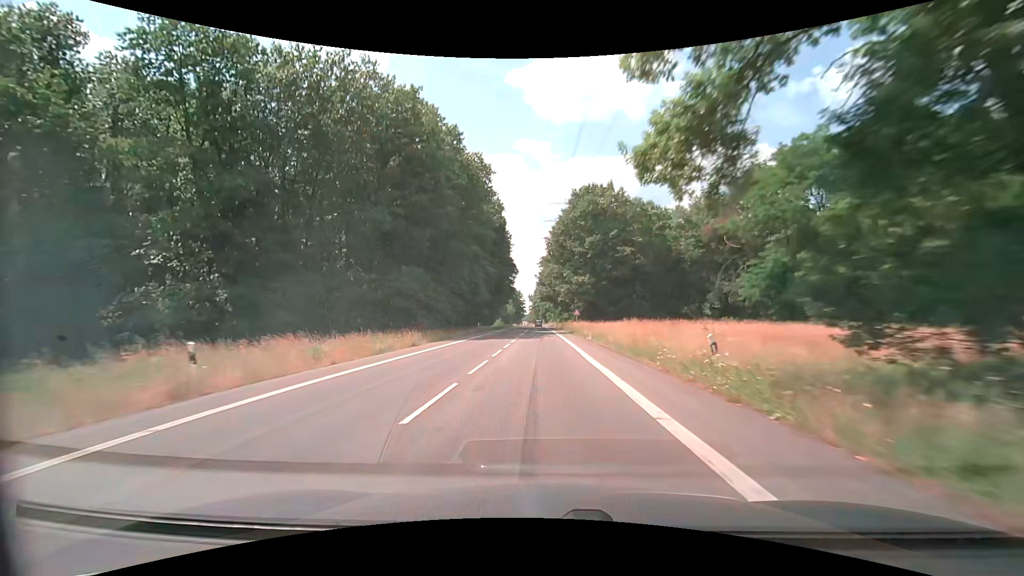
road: secondary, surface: asphalt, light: Day
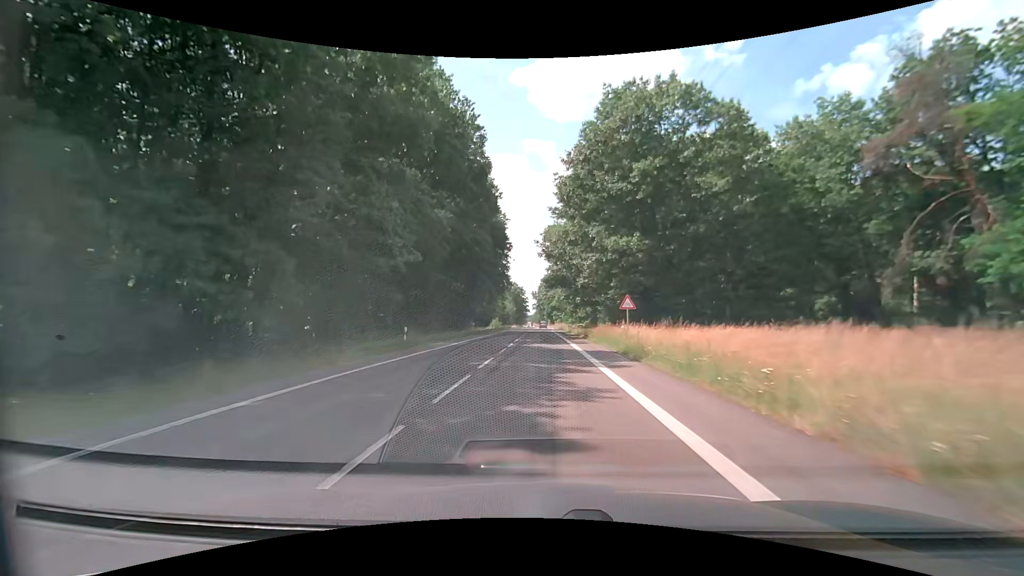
(-0.3, +33.8) m; -1°
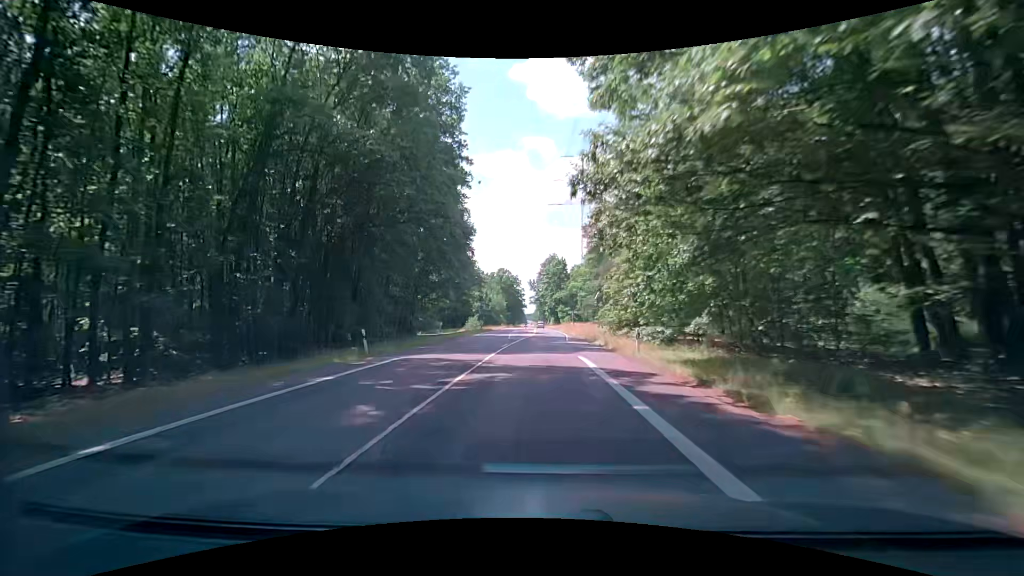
(-0.2, +56.4) m; 0°
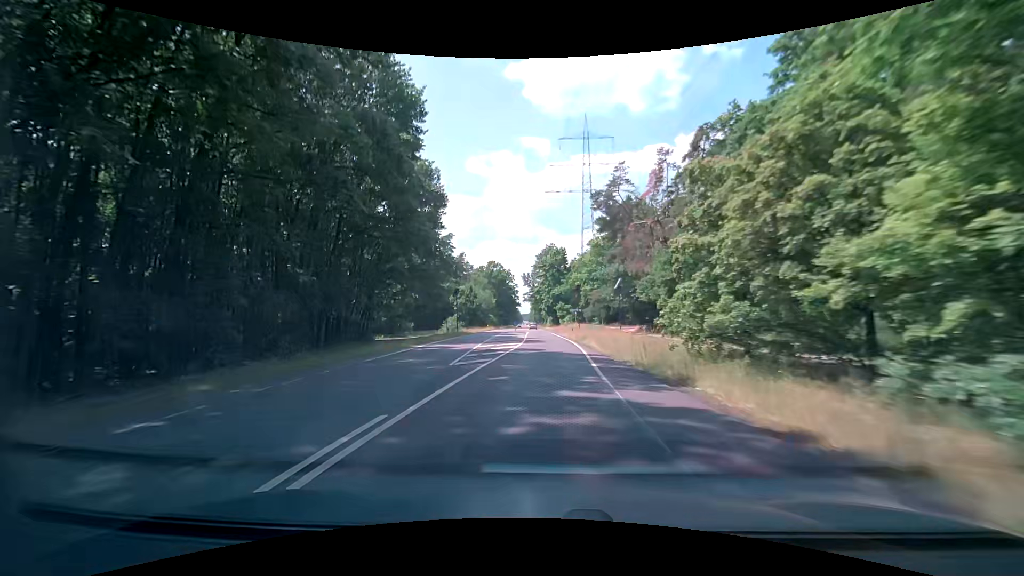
(+0.1, +22.7) m; +1°
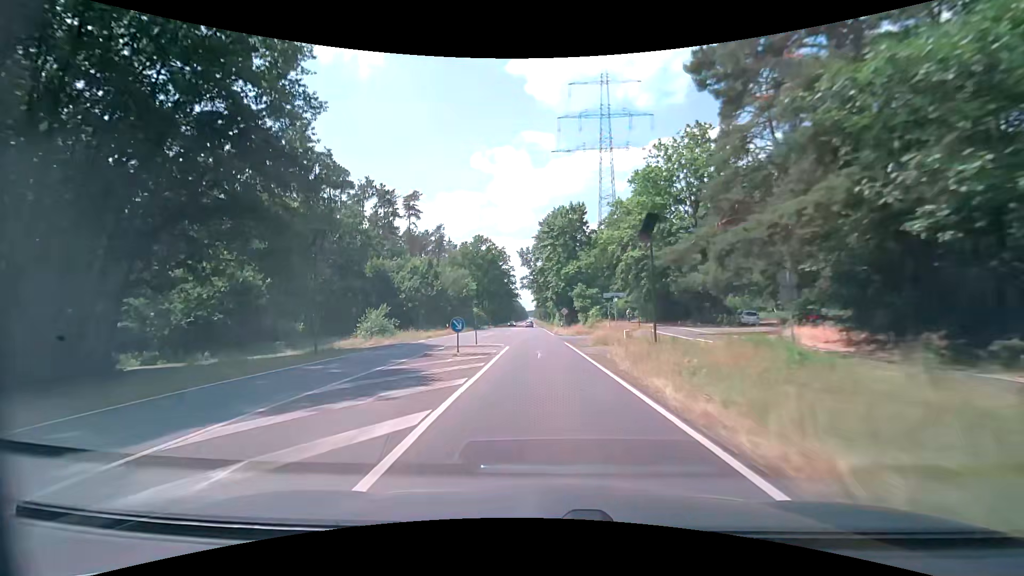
(-0.2, +45.4) m; -1°
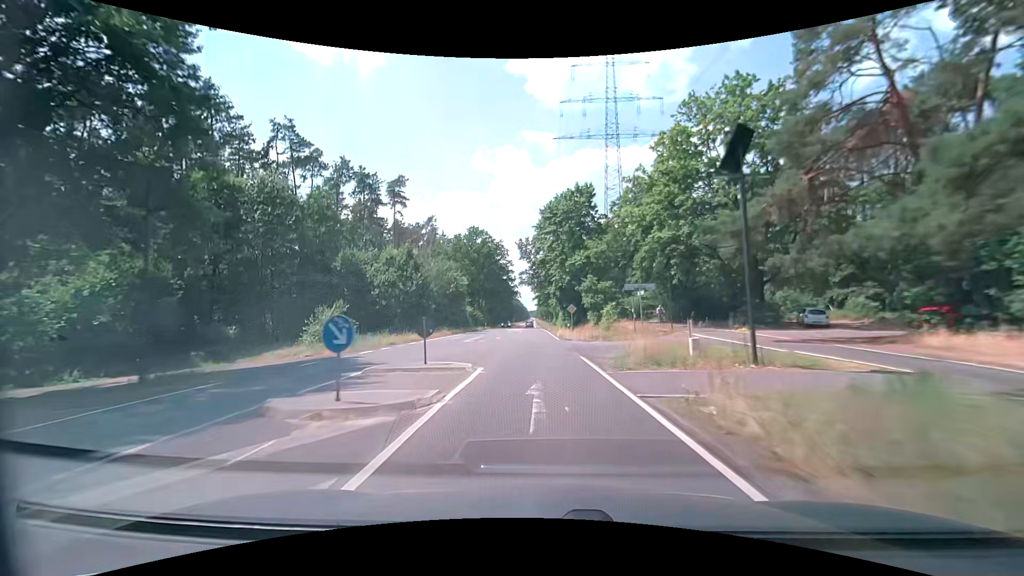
(0.0, +11.3) m; -1°
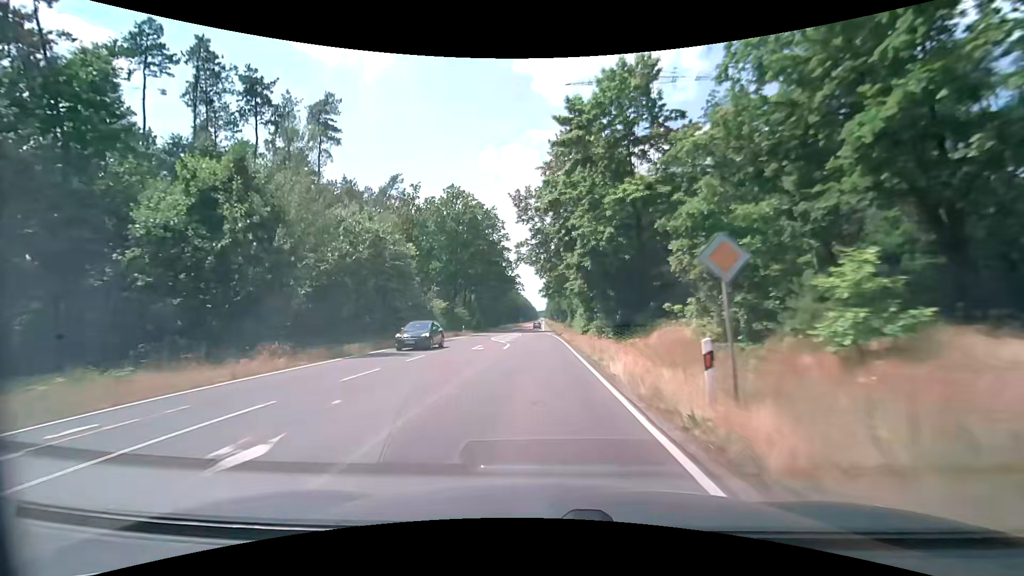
(-0.2, +34.0) m; -1°
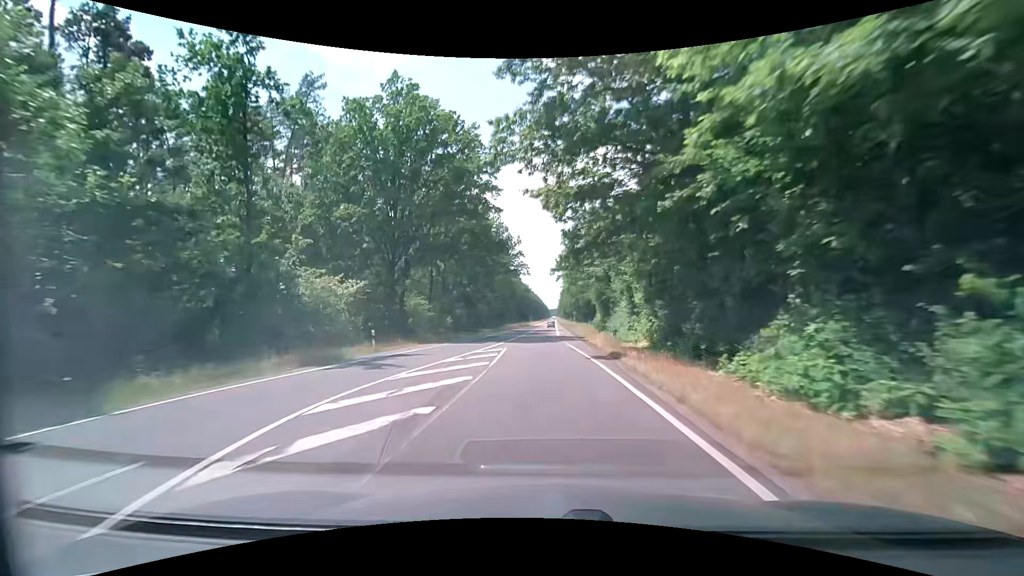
(-0.5, +33.9) m; -1°
(0, +10) (0, +20) (0, +30) (0, +40) (0, +50) (0, +60) (0, +70) (0, +80) (+1, +90) (+1, +100) m
